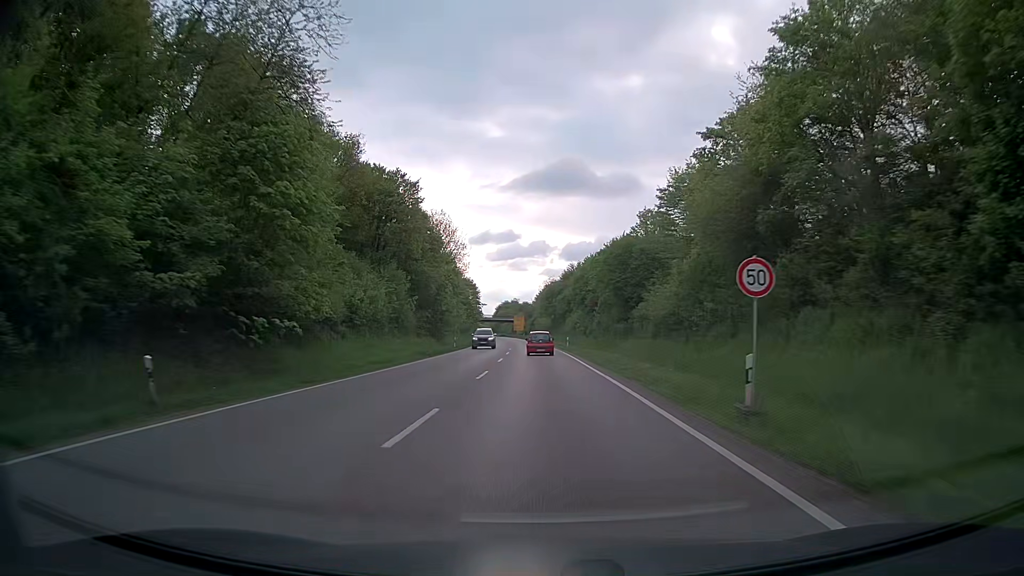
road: trunk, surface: asphalt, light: Day
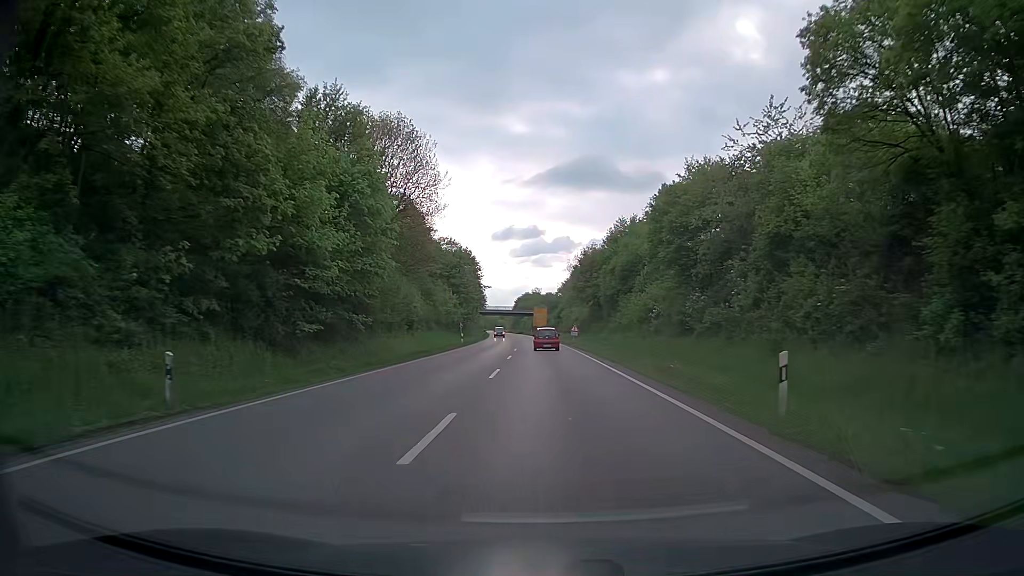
(-1.1, +49.0) m; -2°
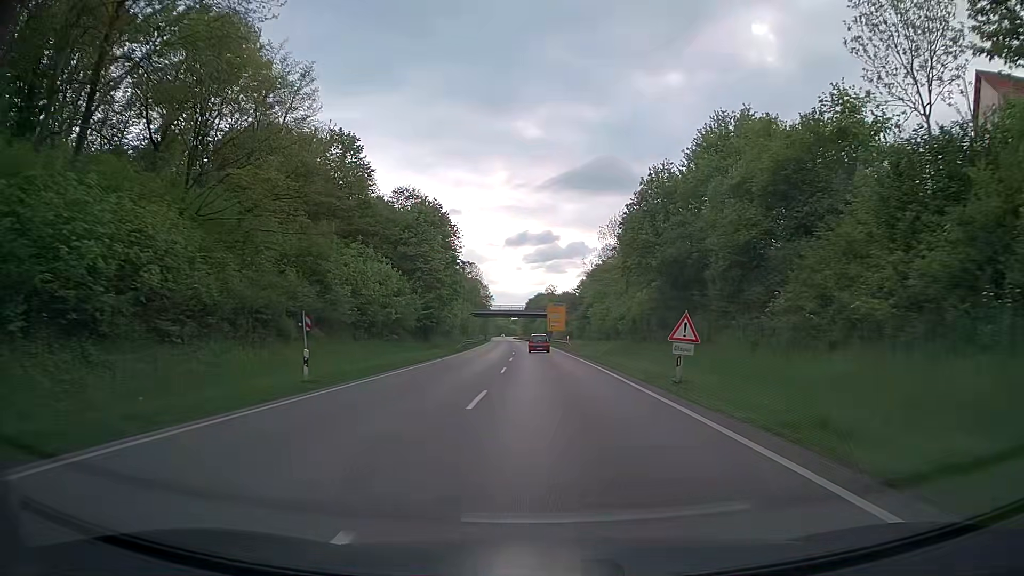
(-0.2, +42.3) m; -1°
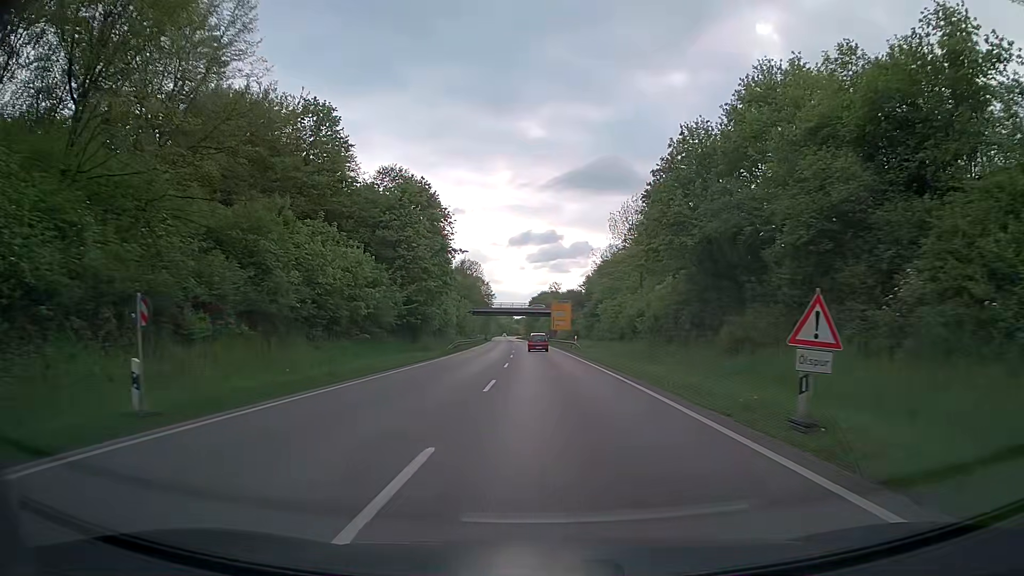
(0.0, +8.5) m; 0°
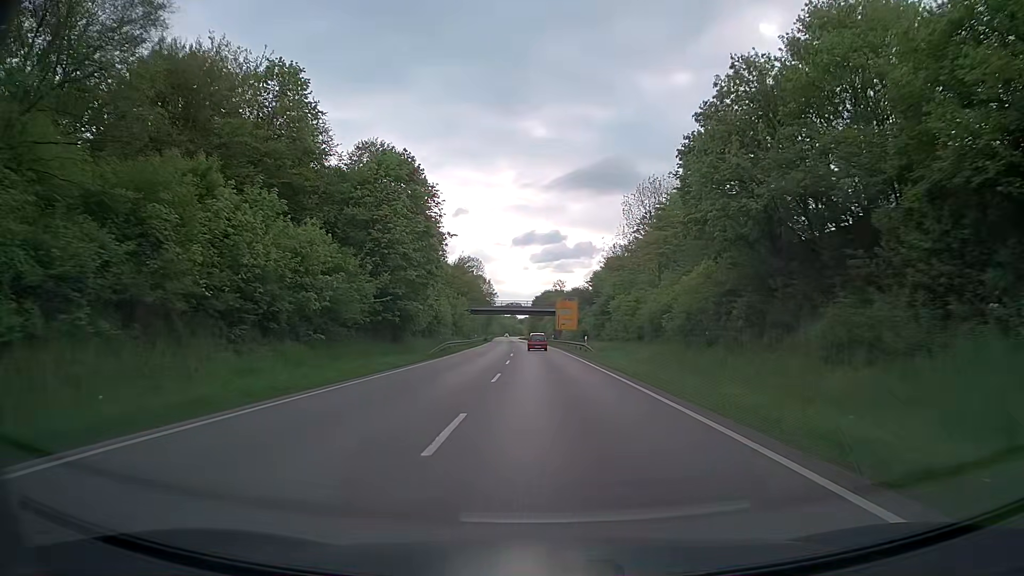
(0.0, +8.7) m; 0°
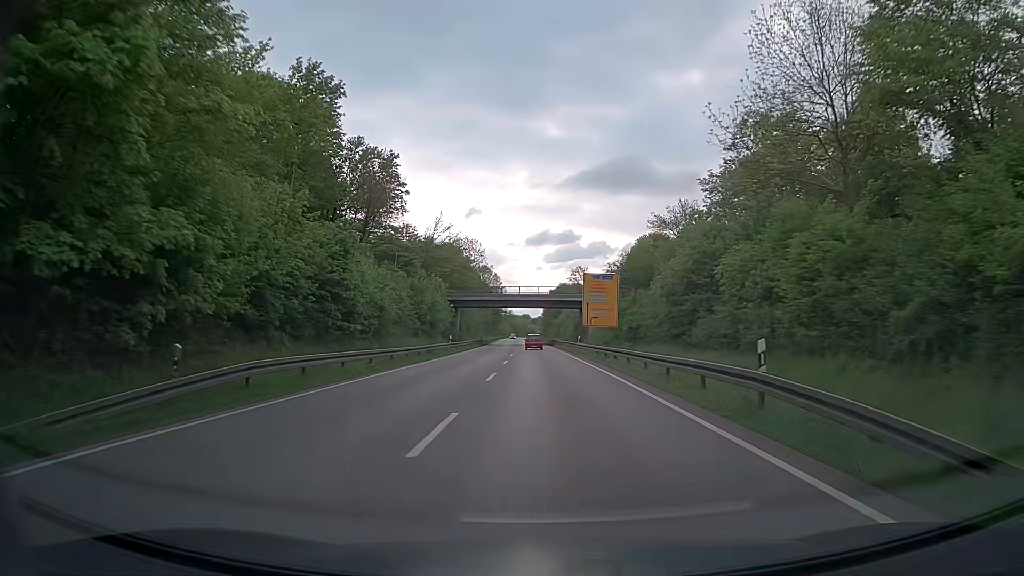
(-0.3, +36.2) m; -1°
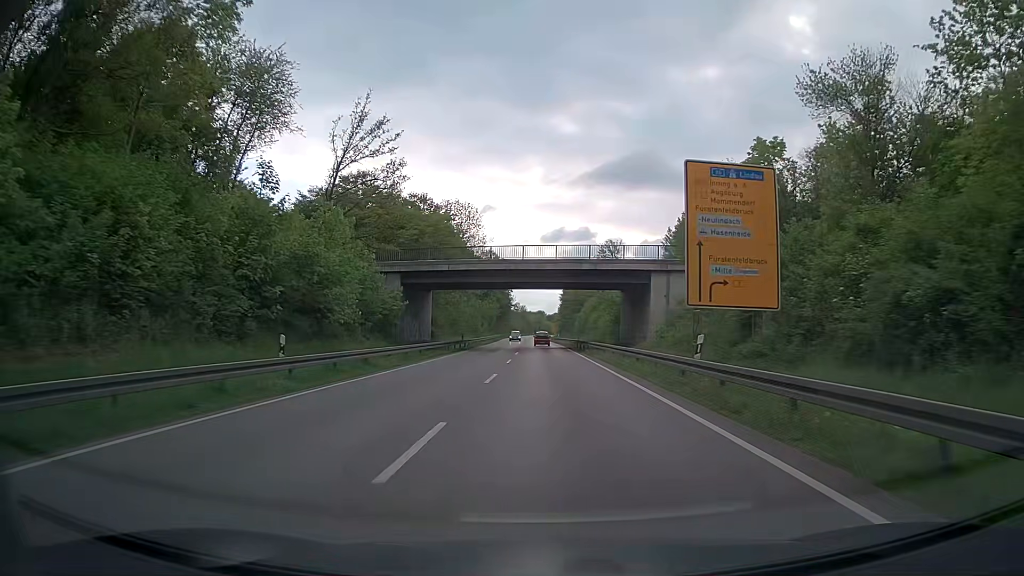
(-0.5, +37.6) m; -1°
